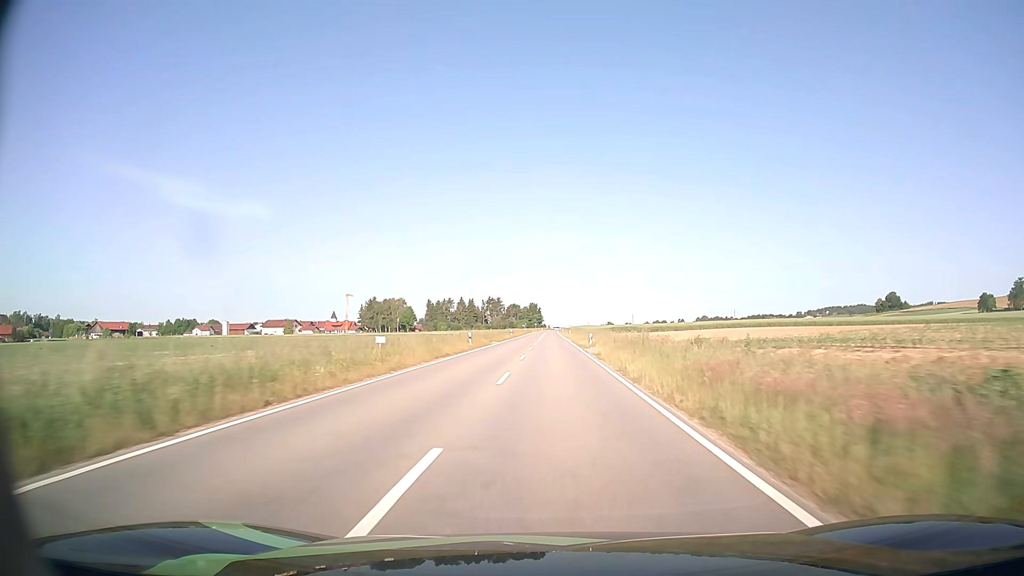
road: tertiary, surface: asphalt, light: Day
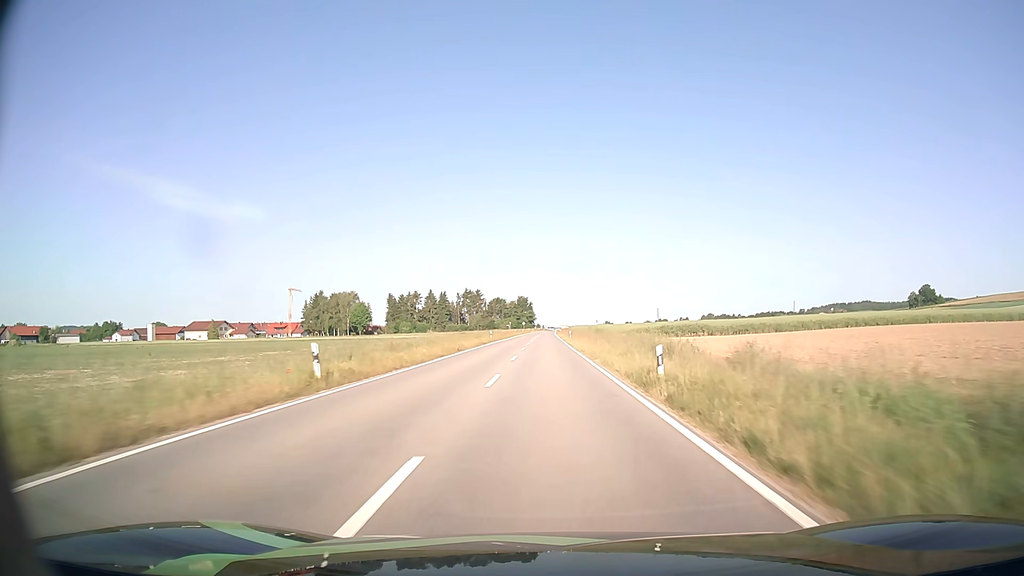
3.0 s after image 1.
(+0.2, +75.2) m; 0°
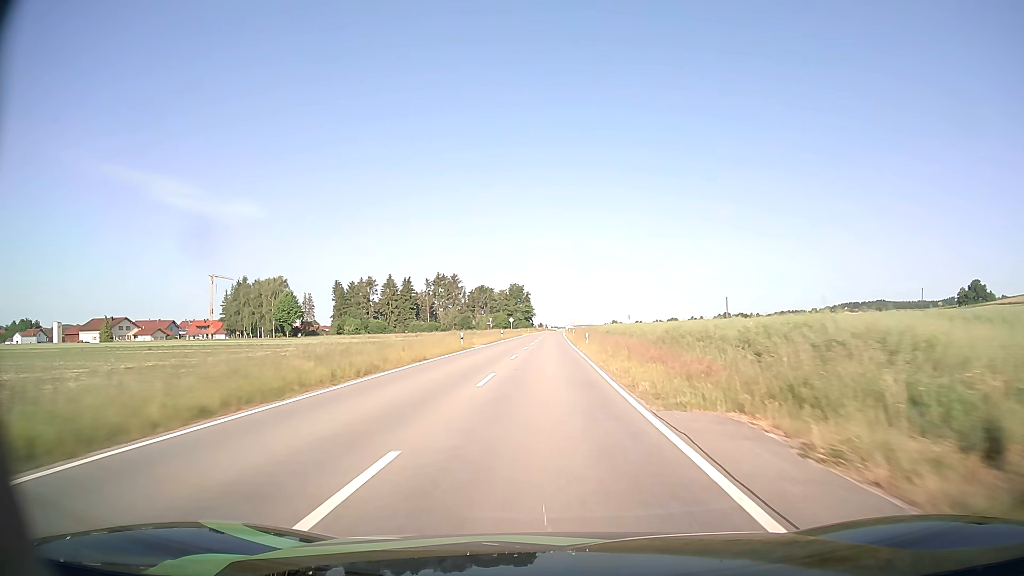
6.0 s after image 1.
(-0.2, +74.7) m; 0°
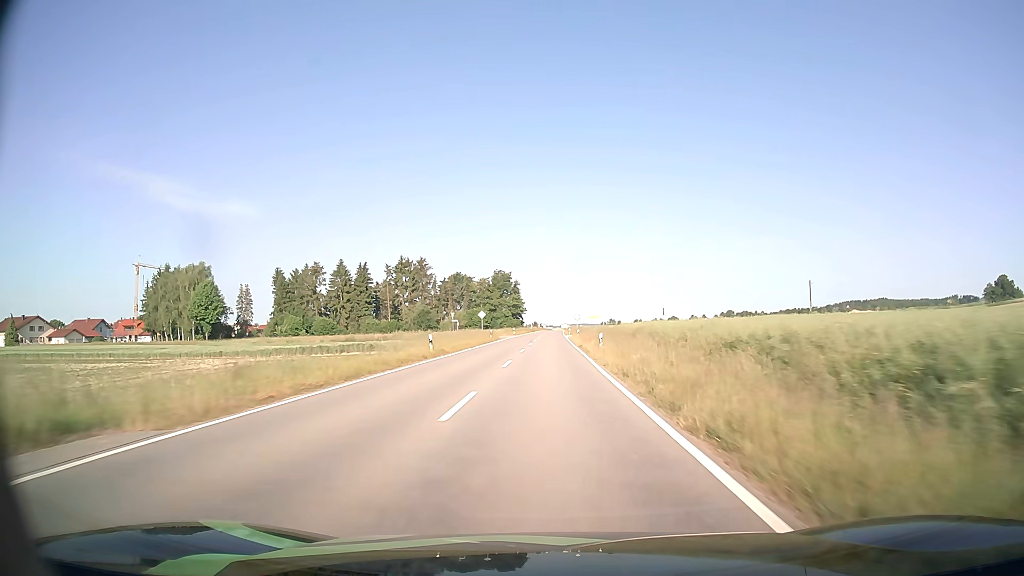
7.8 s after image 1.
(+0.1, +43.0) m; 0°
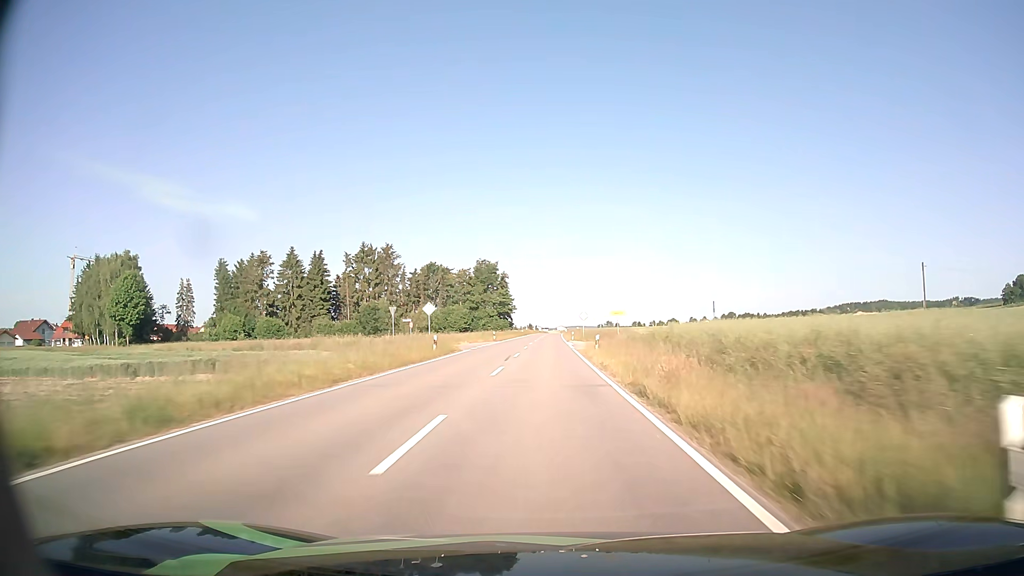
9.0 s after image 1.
(+0.1, +28.4) m; 0°
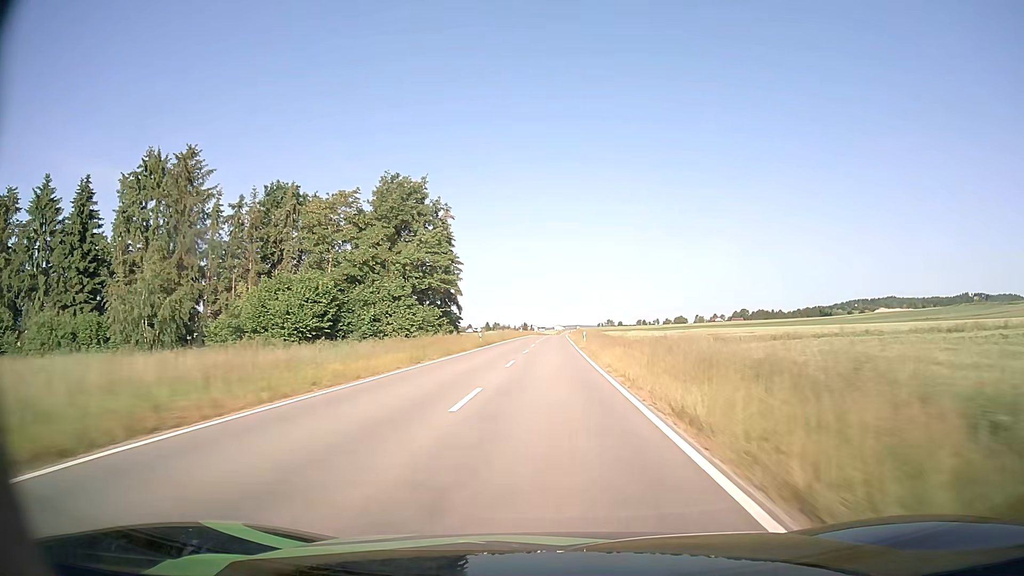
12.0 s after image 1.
(+0.3, +70.4) m; 0°
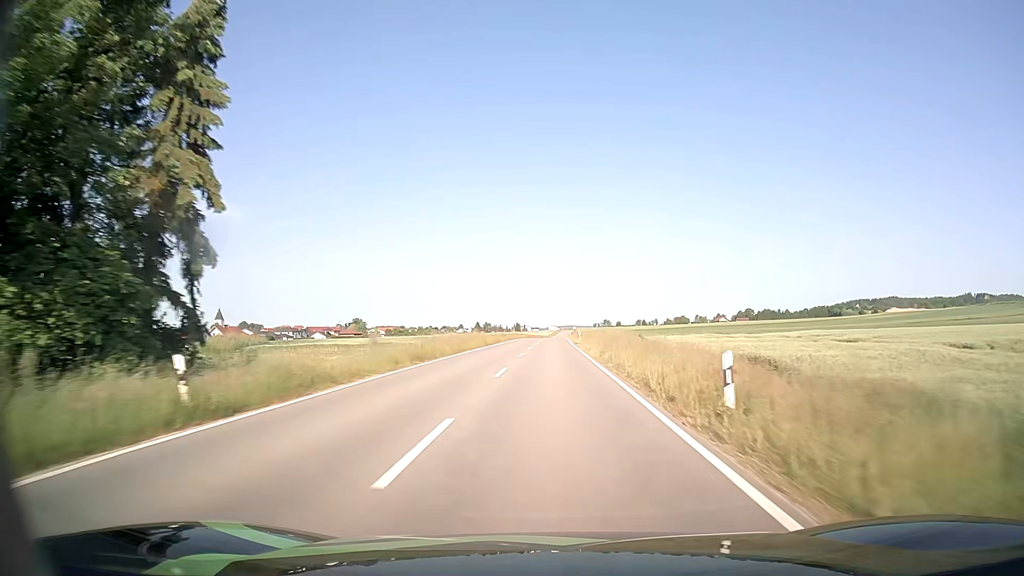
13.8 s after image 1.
(+0.1, +42.4) m; 0°
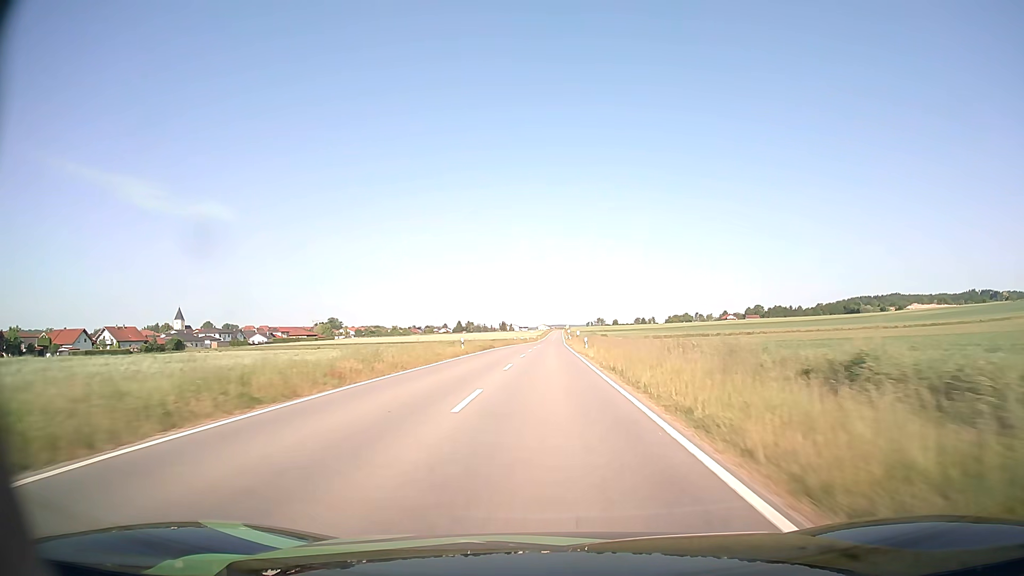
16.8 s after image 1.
(+0.6, +69.2) m; +1°
(0, +10) (0, +20) (0, +30) (0, +40) (0, +50) (0, +60) (0, +70) (0, +80) (0, +90) (0, +100) m
